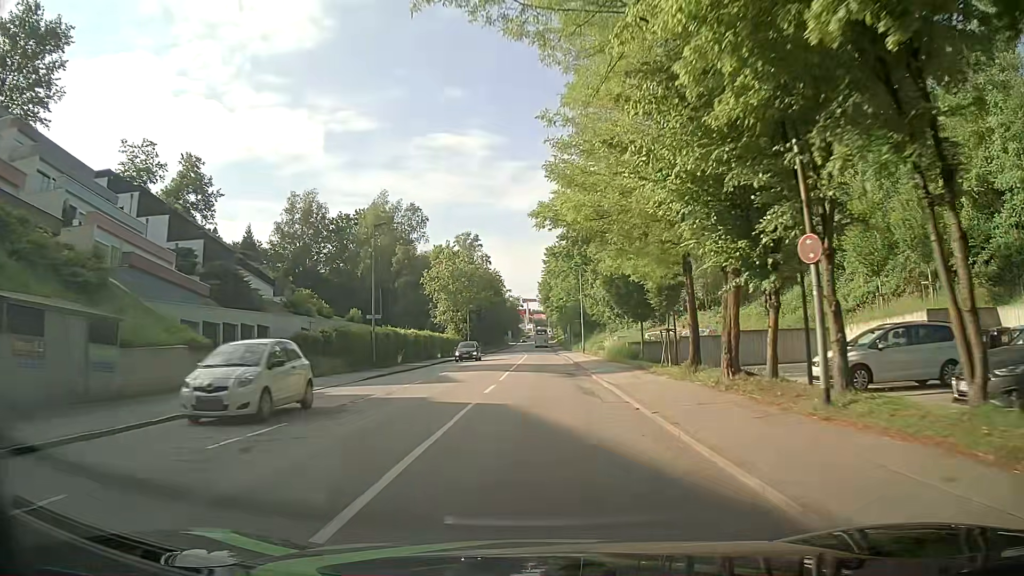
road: tertiary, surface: asphalt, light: Day
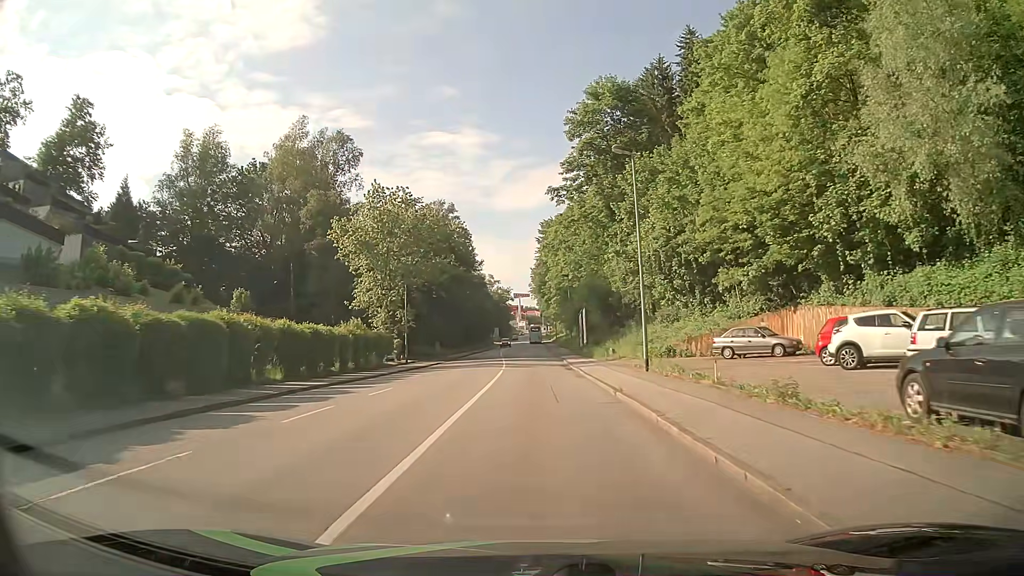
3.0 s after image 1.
(+0.1, +38.1) m; +1°
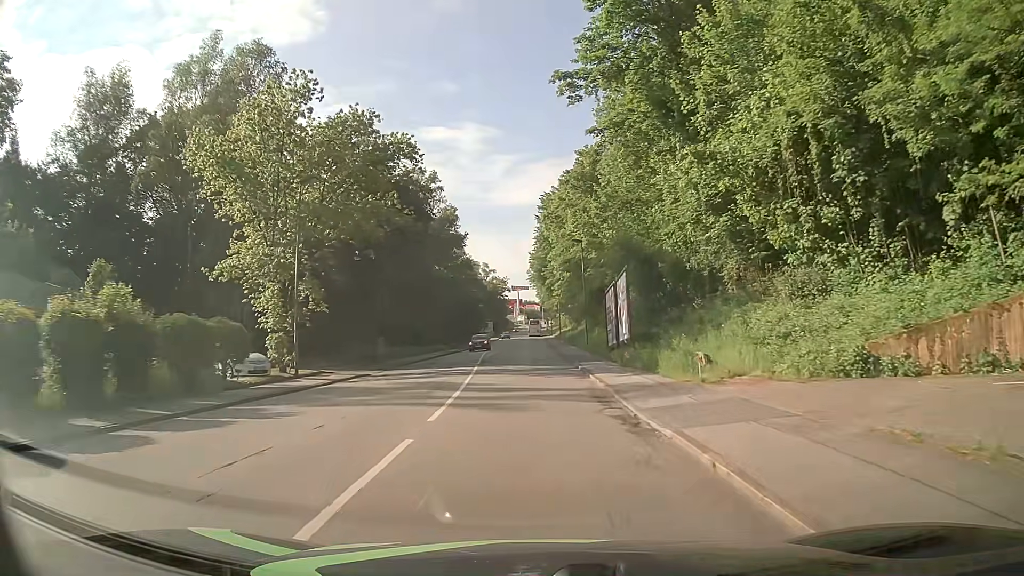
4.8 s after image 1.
(0.0, +22.9) m; 0°
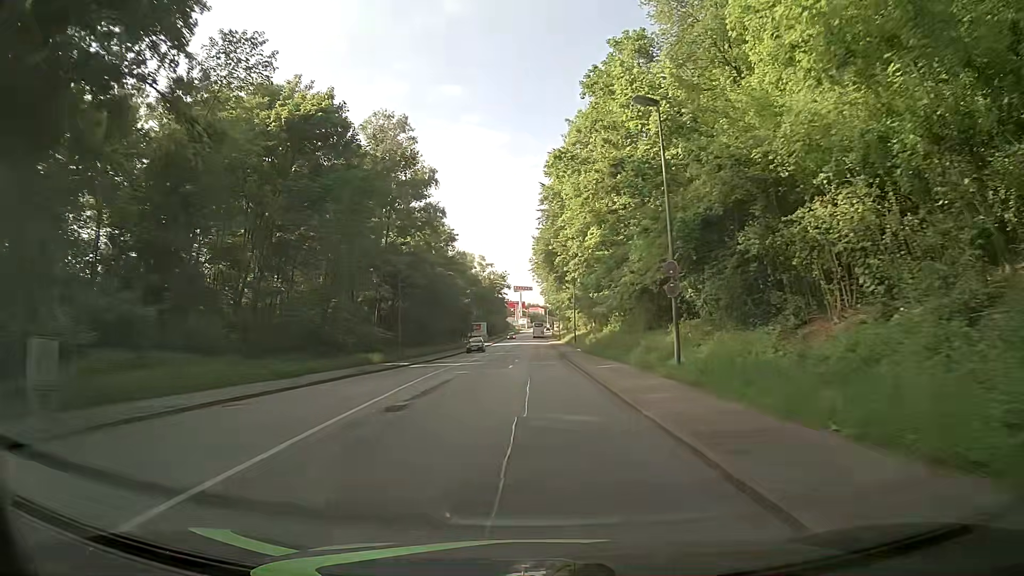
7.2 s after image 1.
(-0.2, +30.6) m; -2°
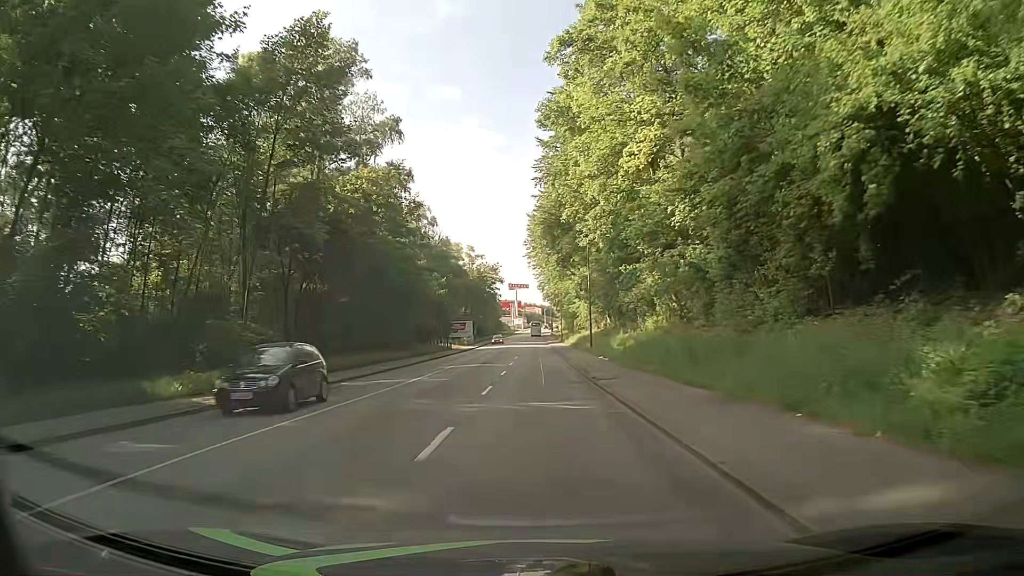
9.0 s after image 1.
(+0.4, +22.8) m; +1°
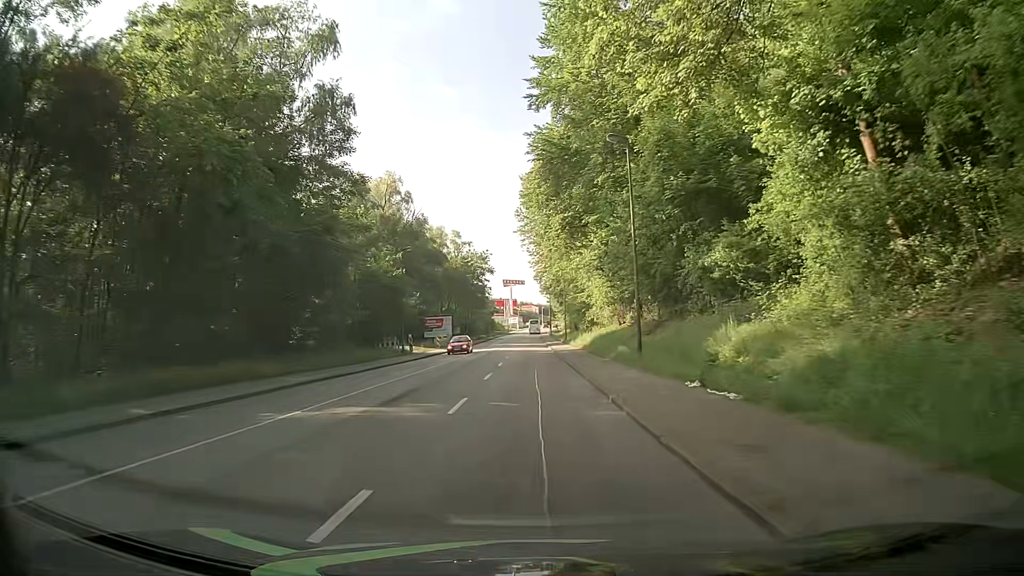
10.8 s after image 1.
(+0.2, +22.8) m; 0°
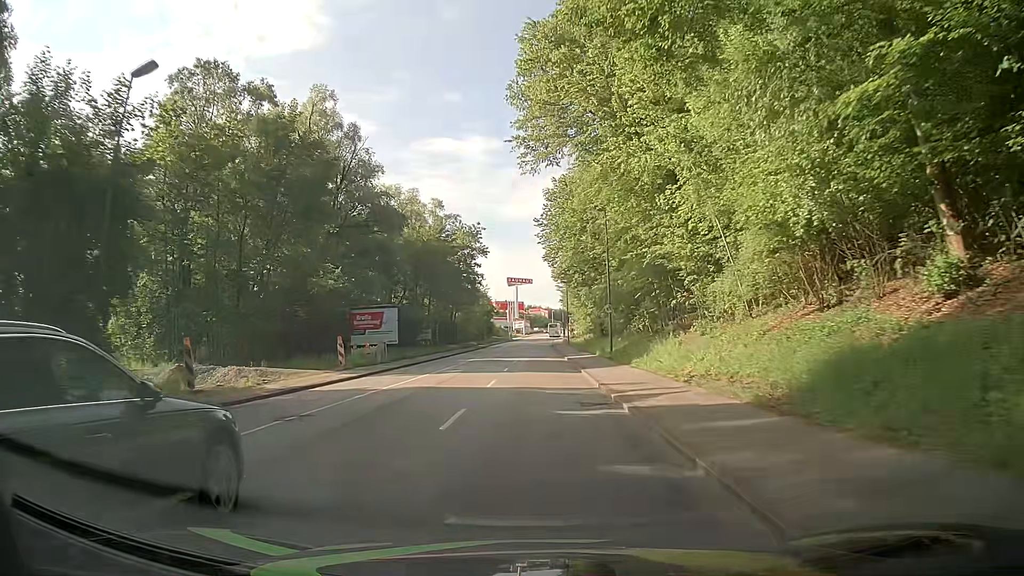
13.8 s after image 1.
(0.0, +37.9) m; -1°
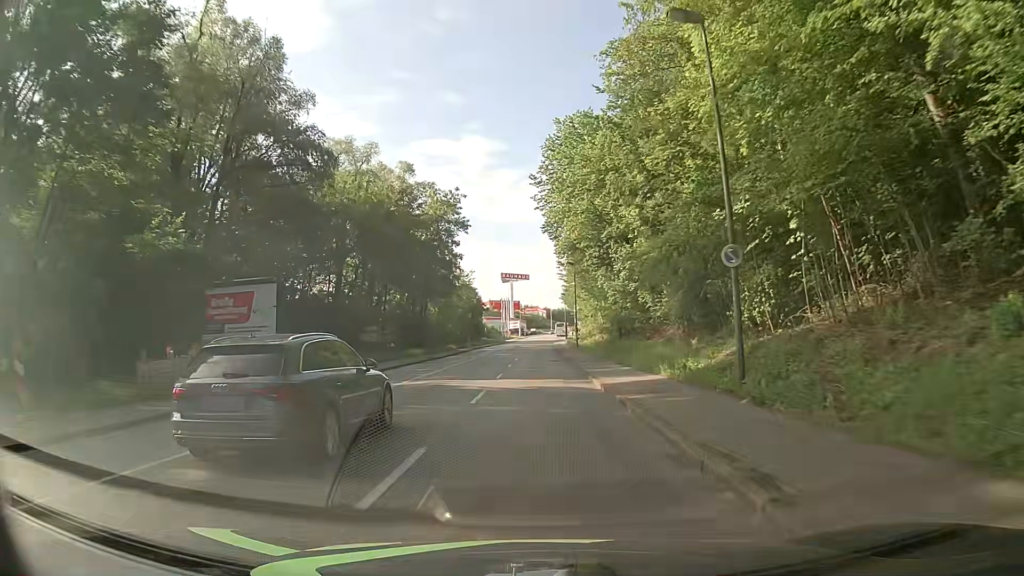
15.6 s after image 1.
(+0.3, +22.8) m; +2°
(0, +10) (0, +20) (0, +30) (0, +40) (0, +50) (0, +60) (0, +70) (0, +80) (0, +90) (0, +100) m
